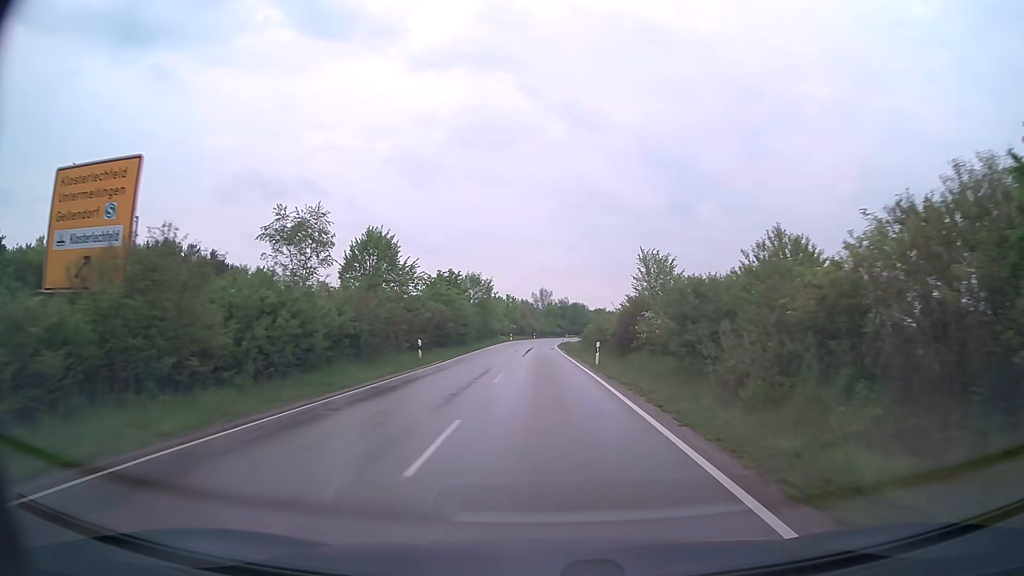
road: secondary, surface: asphalt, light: Day
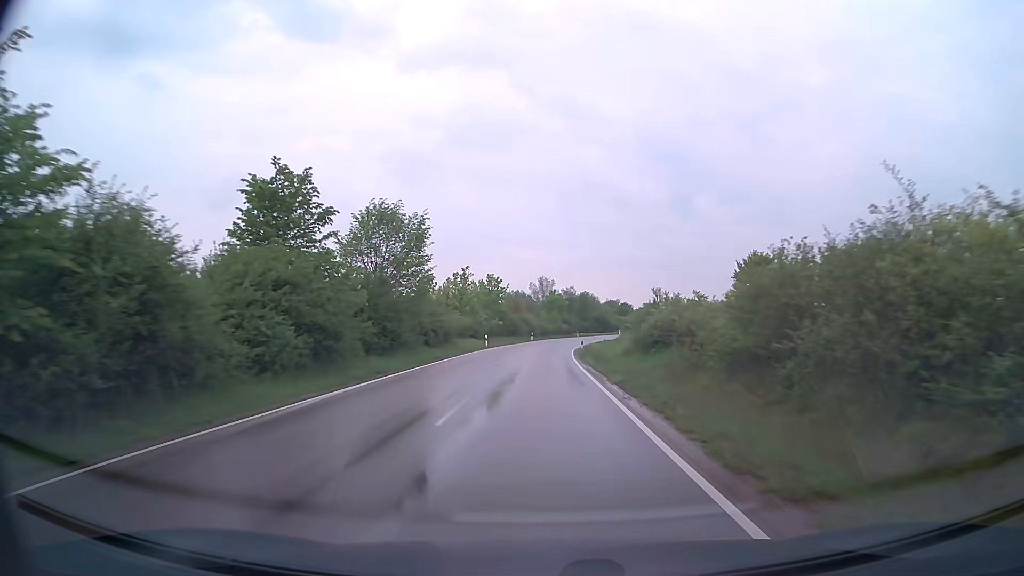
(+0.1, +44.8) m; 0°
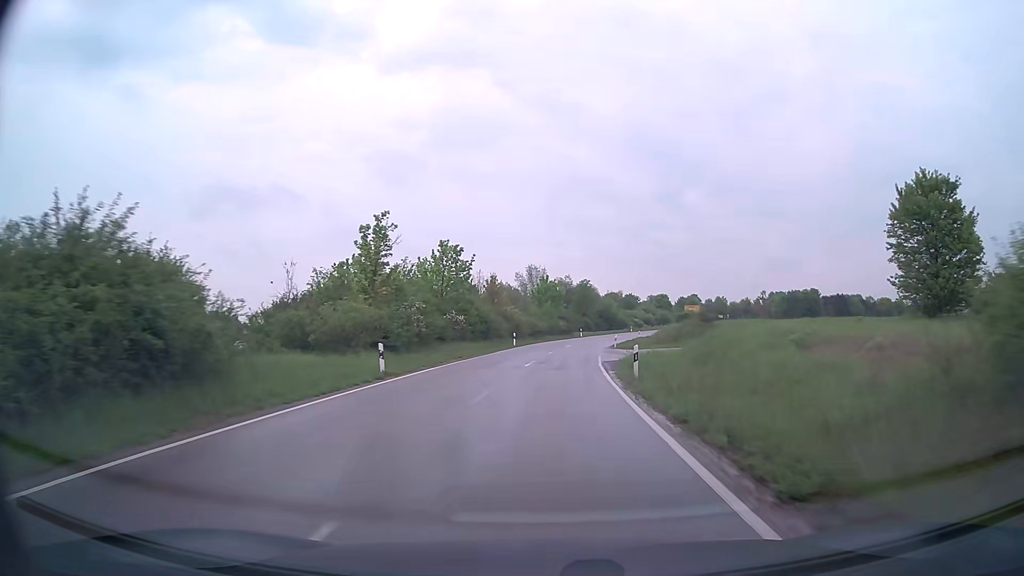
(+0.1, +33.0) m; +1°
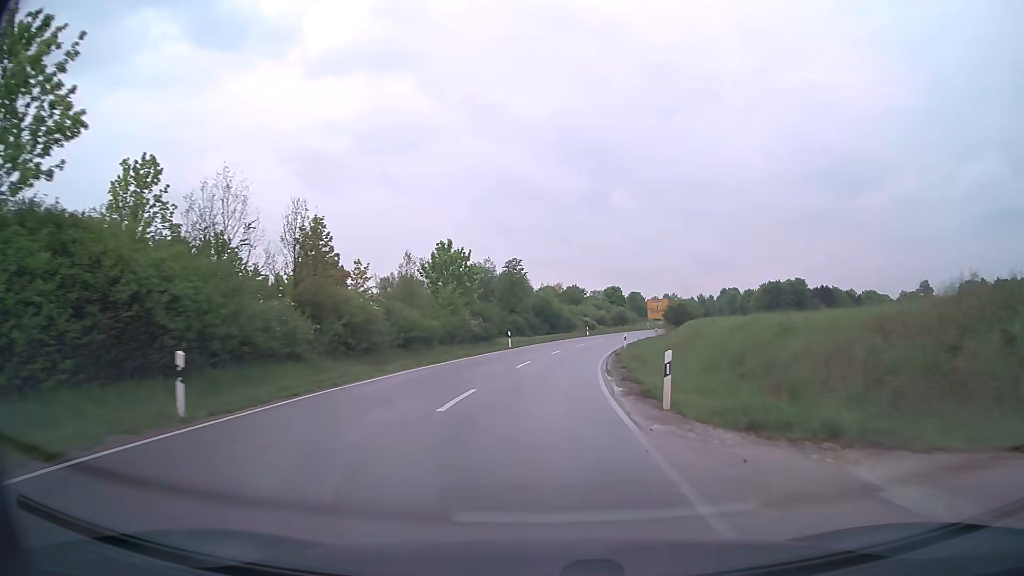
(+2.0, +42.5) m; +6°
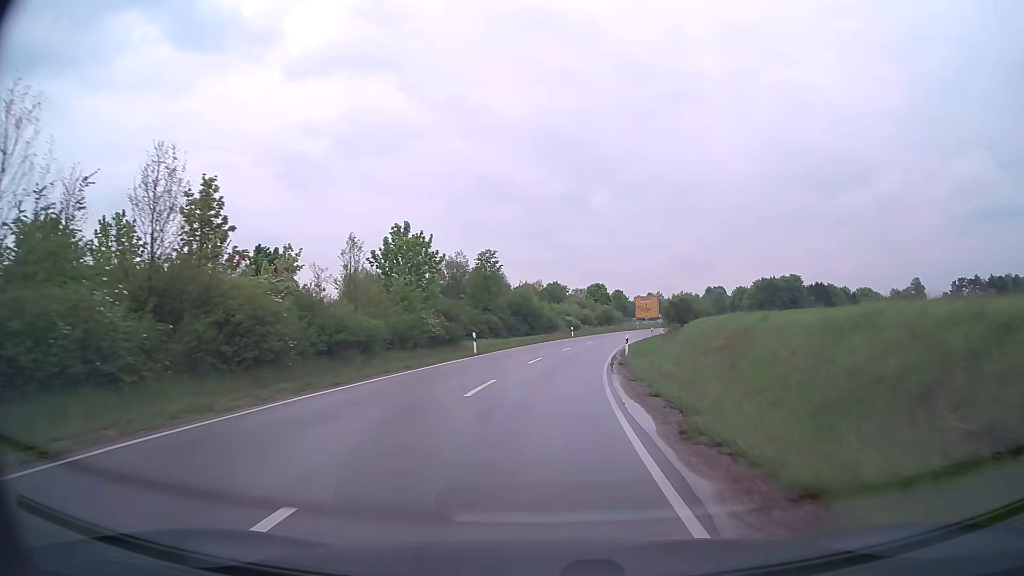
(+0.1, +10.4) m; +2°
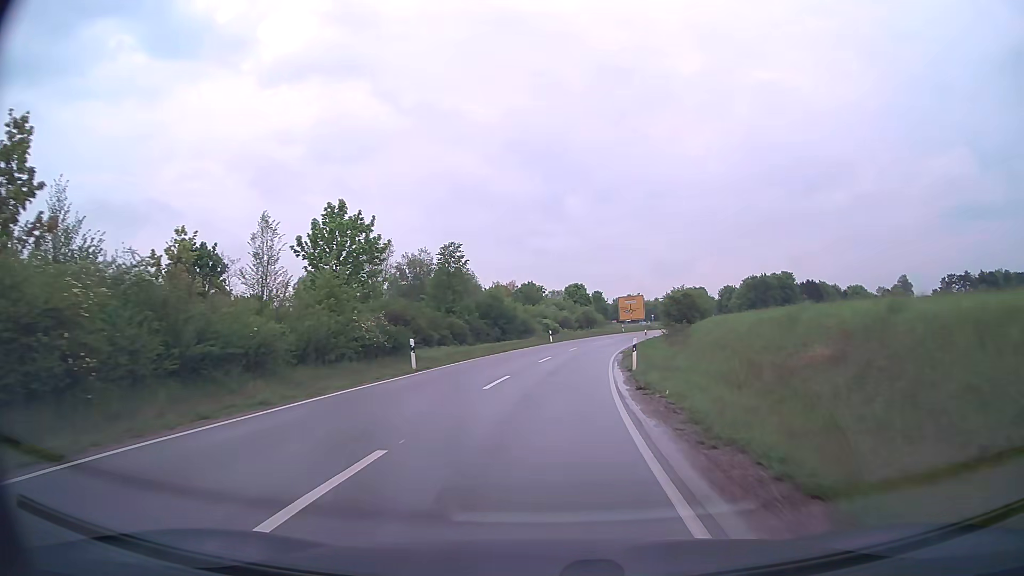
(+0.2, +10.3) m; +2°
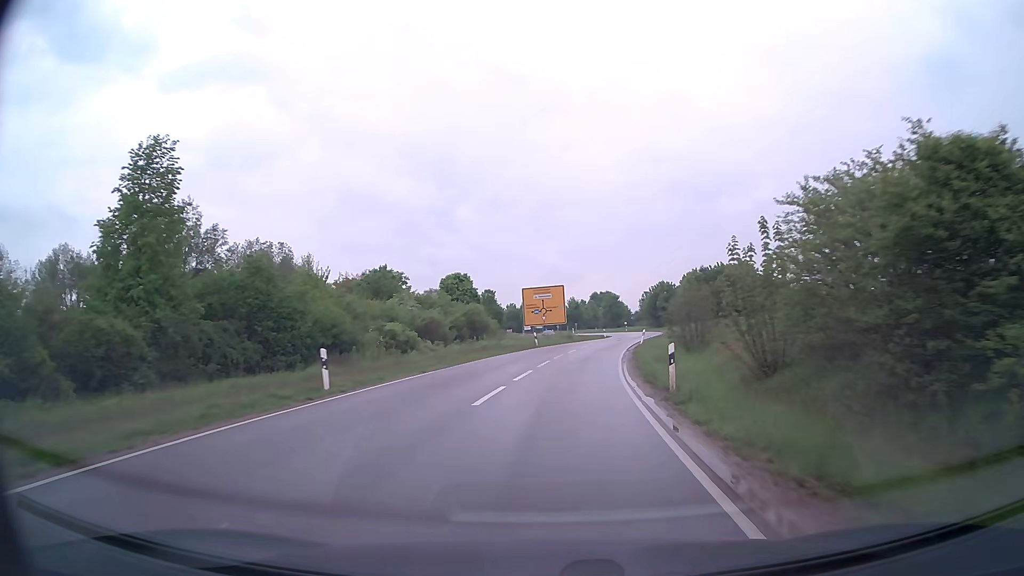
(+2.9, +39.6) m; +9°
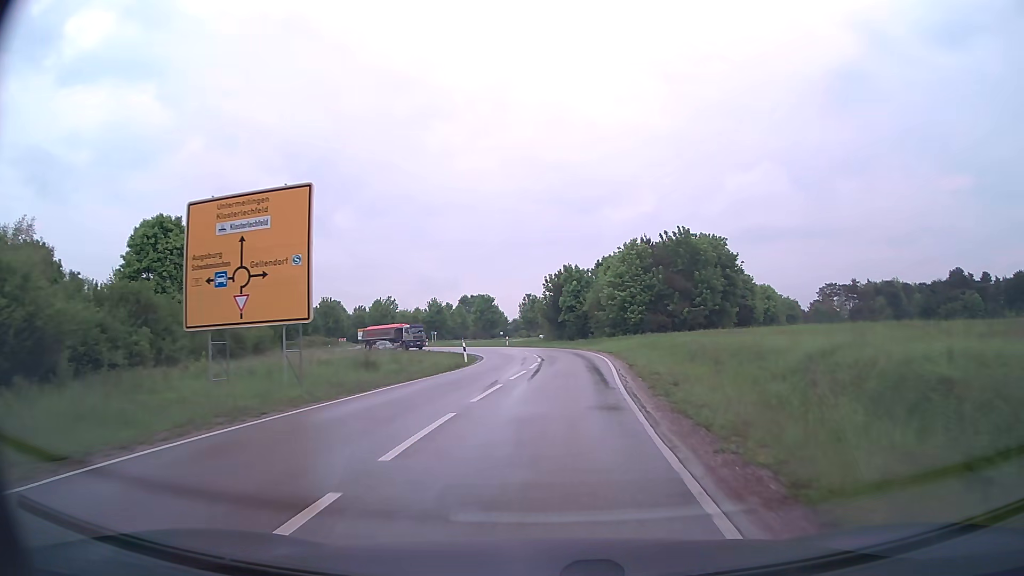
(+4.5, +46.3) m; +11°
(0, +10) (+1, +20) (+1, +30) (+1, +40) (0, +50) (-2, +60) (-4, +69) (-8, +79) (-12, +88) (-17, +96) m
